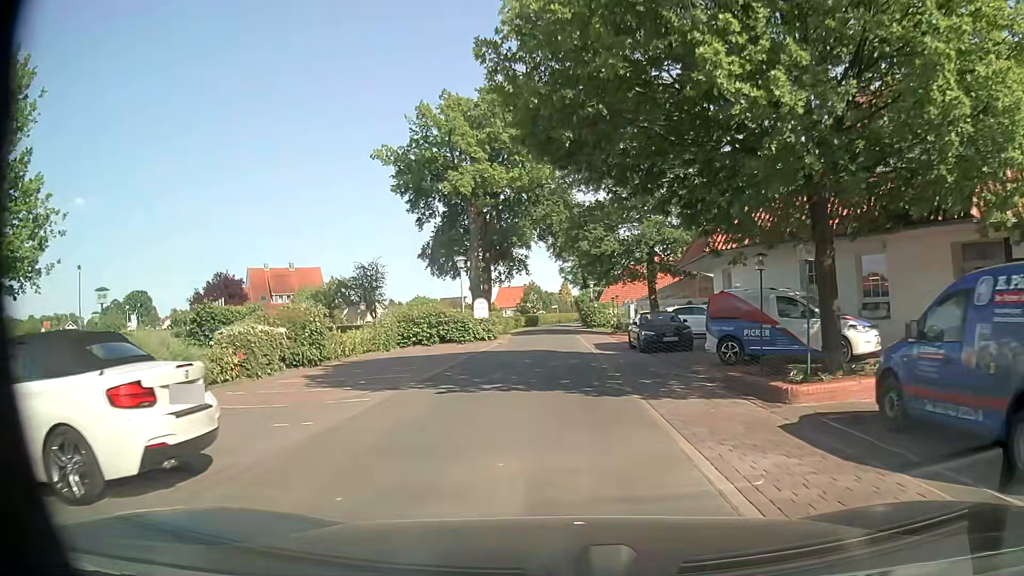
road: residential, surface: asphalt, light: Day
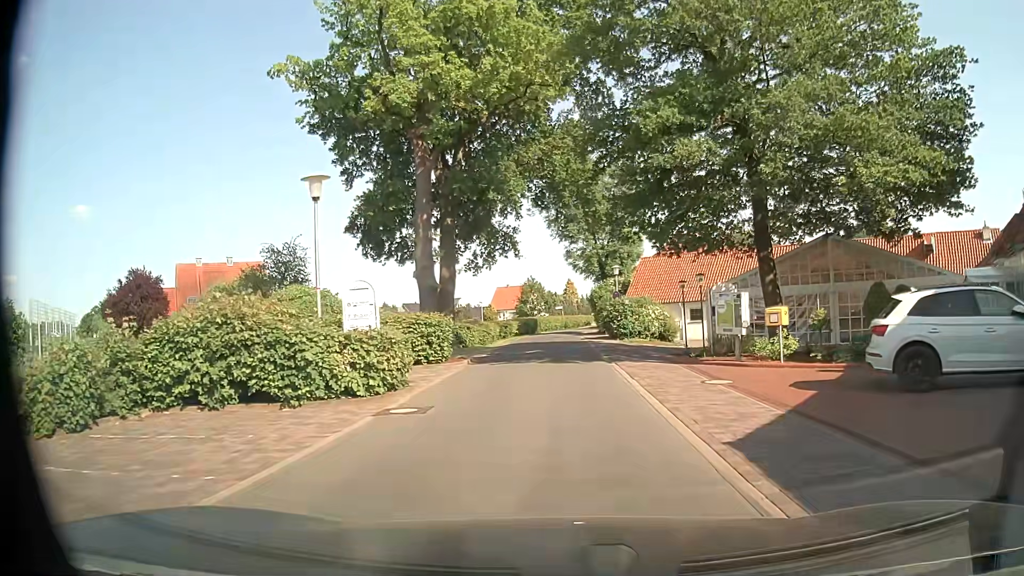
(-0.4, +23.1) m; -1°
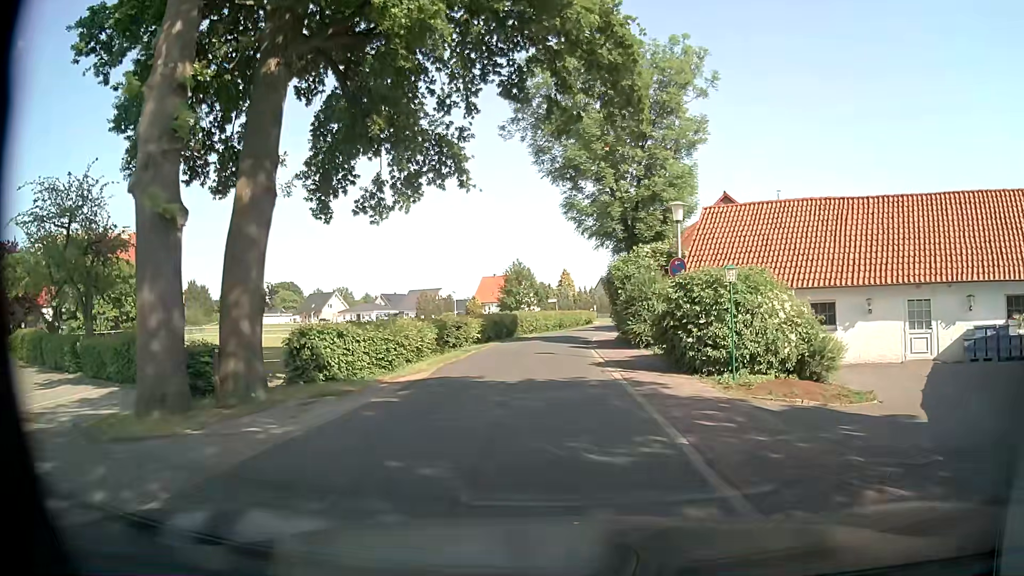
(+0.2, +22.8) m; +1°
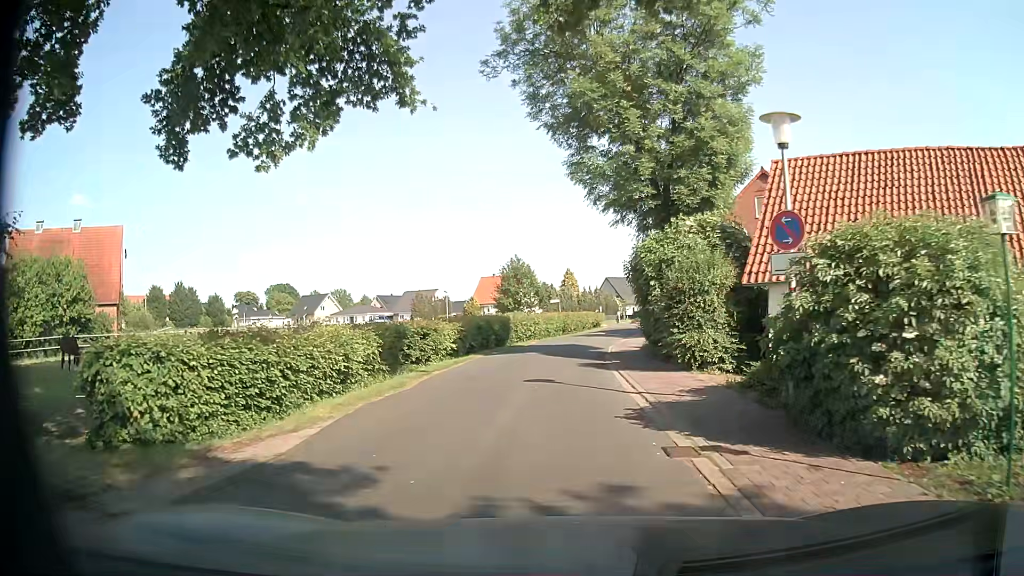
(0.0, +8.8) m; +1°
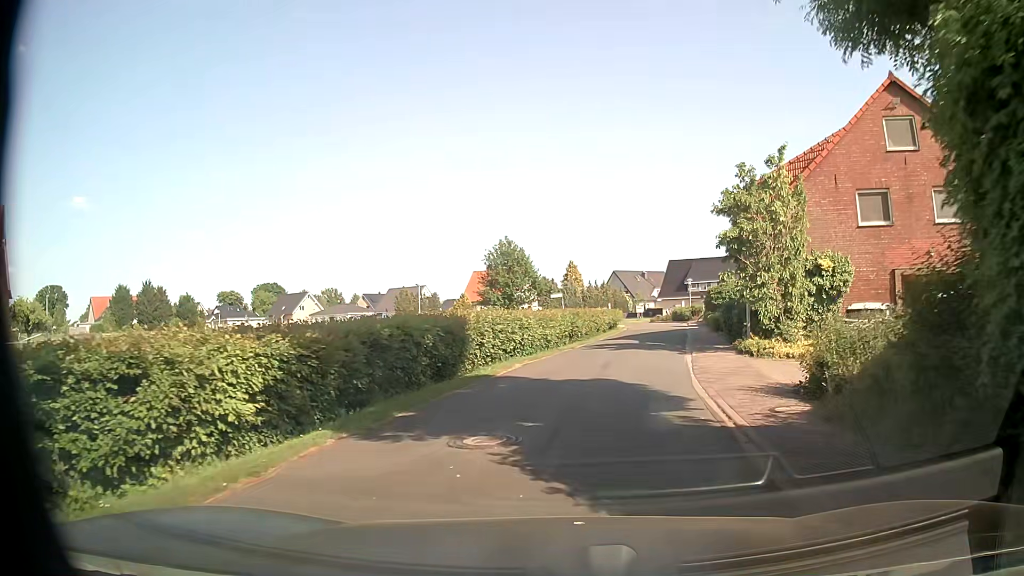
(-0.5, +17.0) m; -1°
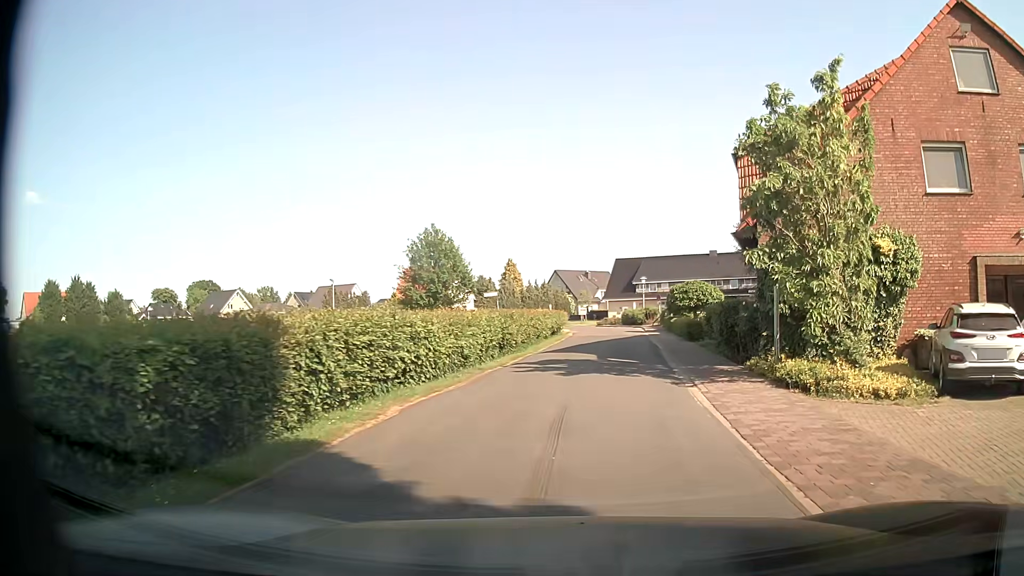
(+0.2, +8.5) m; +4°
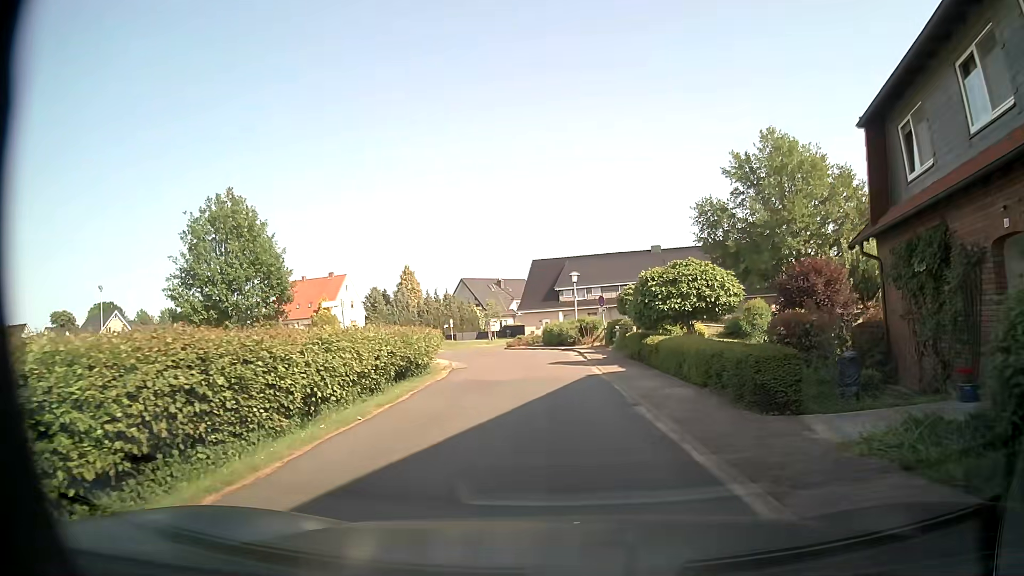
(+2.0, +21.2) m; +7°
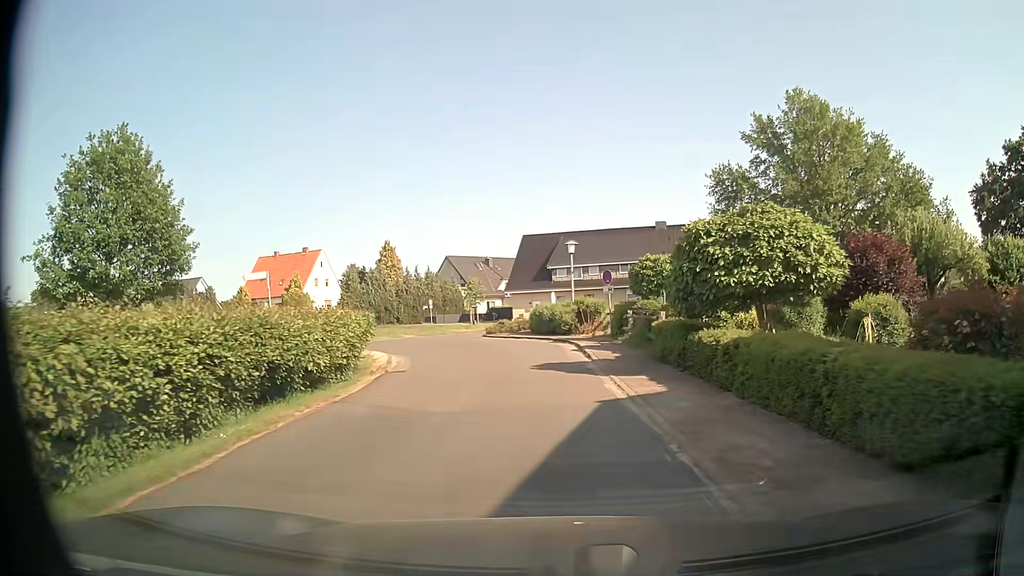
(+0.1, +8.5) m; +2°
(0, +10) (-1, +20) (-3, +30) (-11, +35) (-20, +31) (-27, +24) (-33, +16) (-40, +9) (-46, +1) (-53, -6) m
